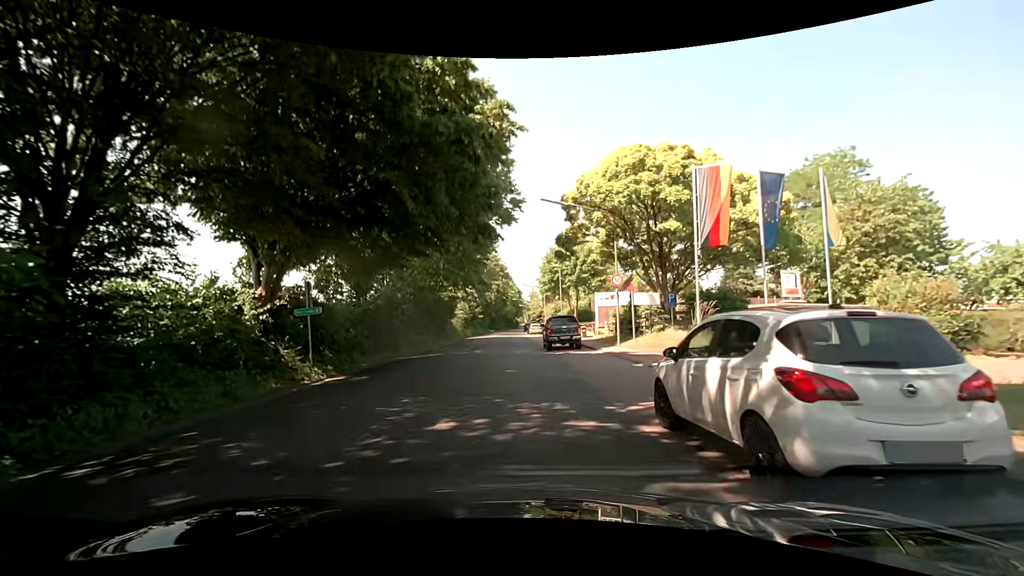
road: unclassified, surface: asphalt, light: Day
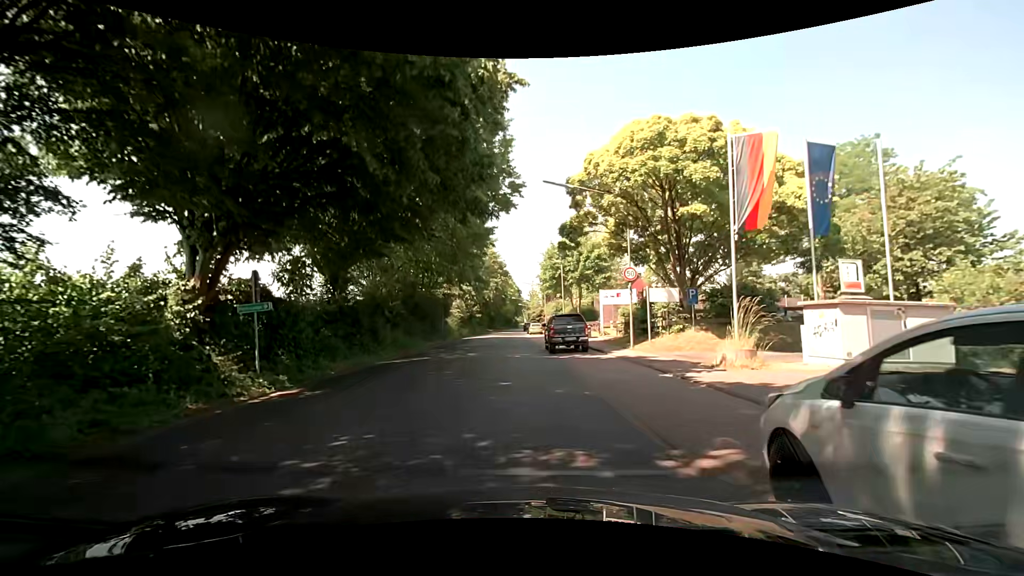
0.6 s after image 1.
(0.0, +3.2) m; 0°
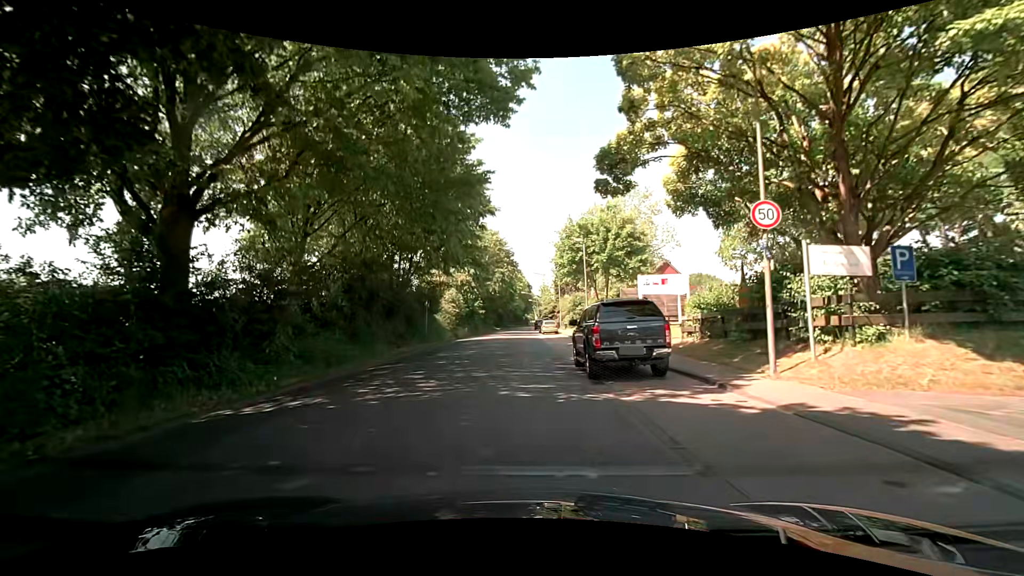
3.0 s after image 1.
(0.0, +11.7) m; -1°
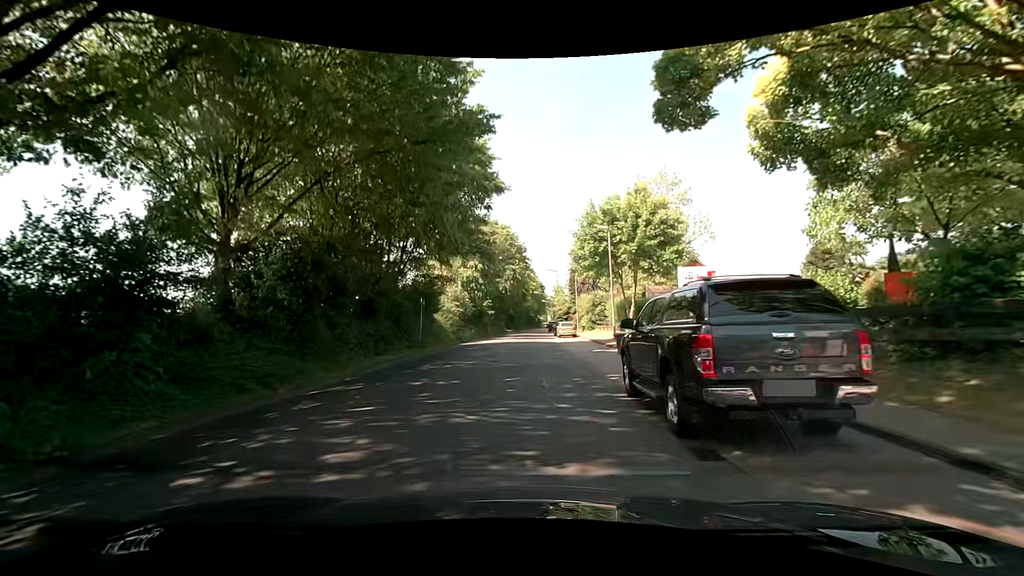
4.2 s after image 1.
(-0.1, +6.0) m; -1°
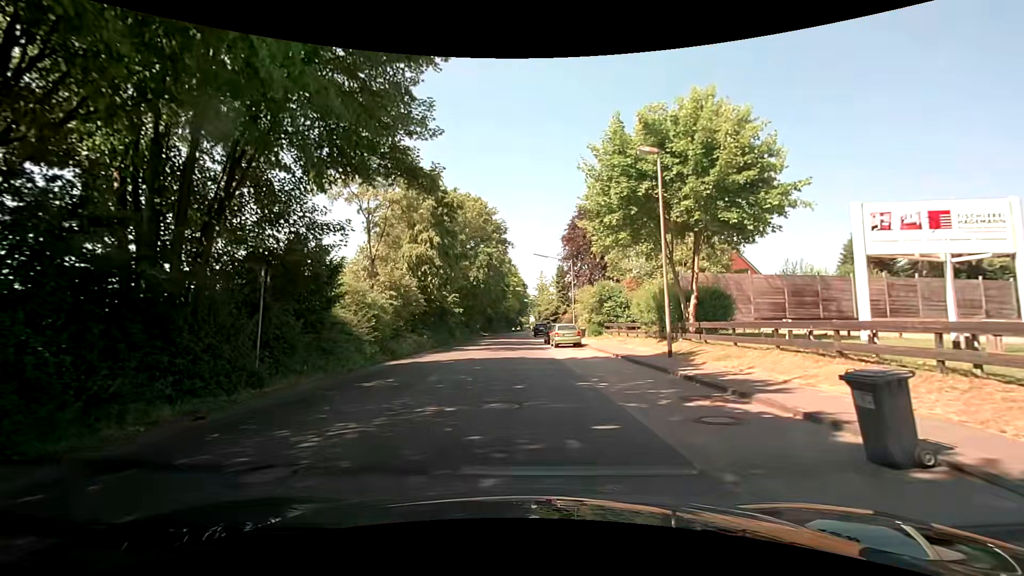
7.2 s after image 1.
(+0.1, +16.0) m; +4°
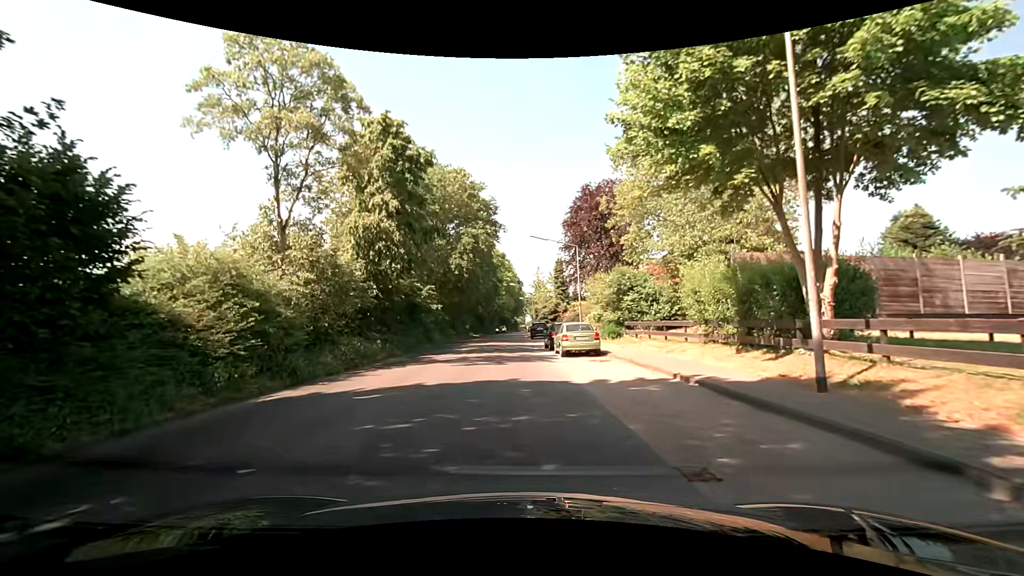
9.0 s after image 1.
(-0.1, +9.3) m; 0°
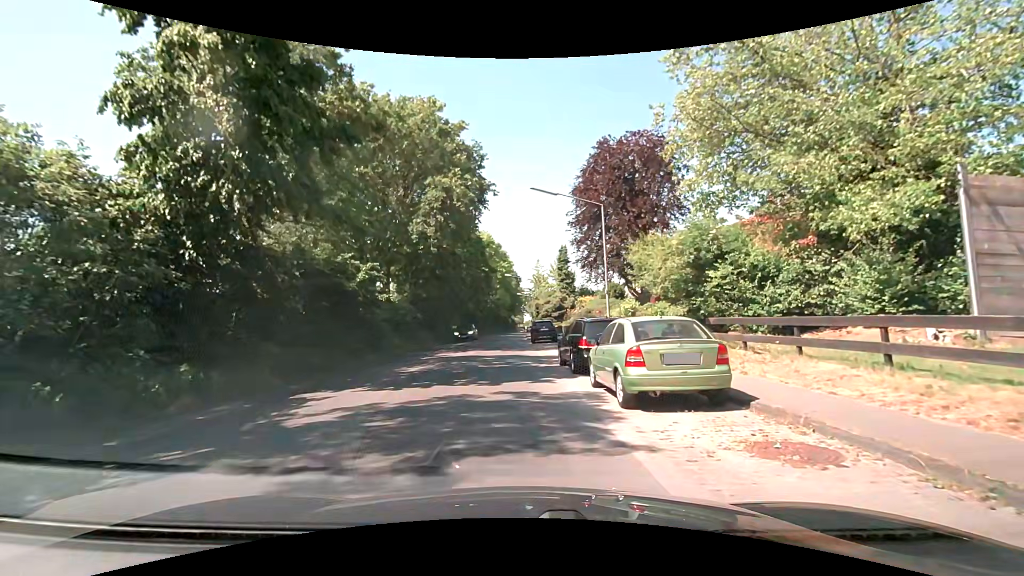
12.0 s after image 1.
(-0.2, +12.9) m; -1°
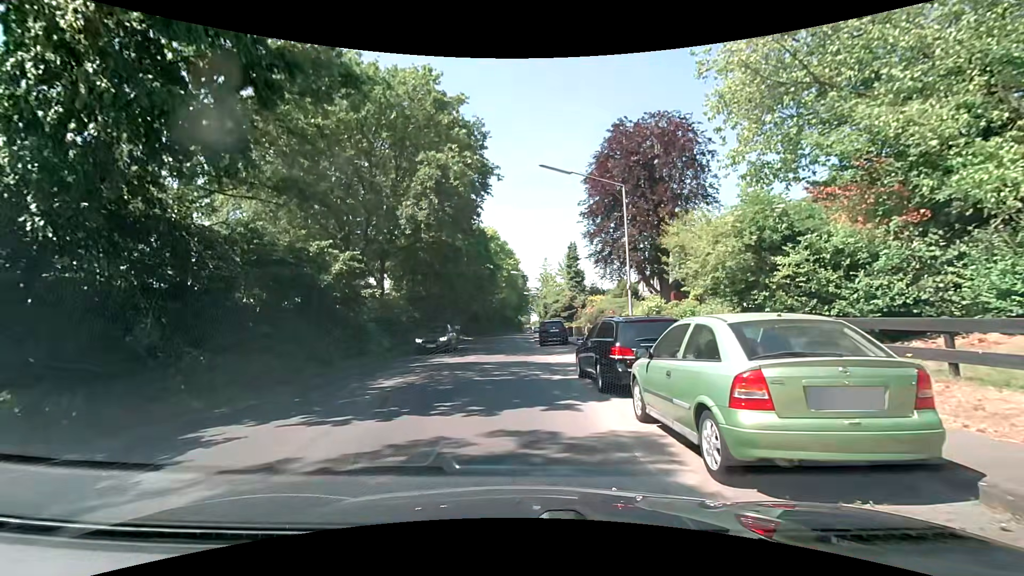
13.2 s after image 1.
(0.0, +3.5) m; +1°
